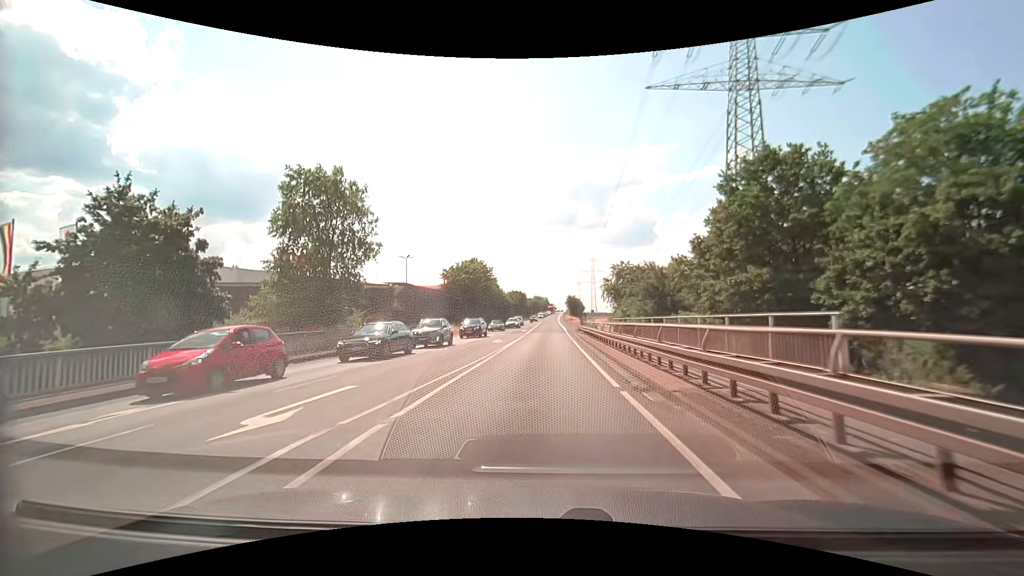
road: secondary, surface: asphalt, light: Day
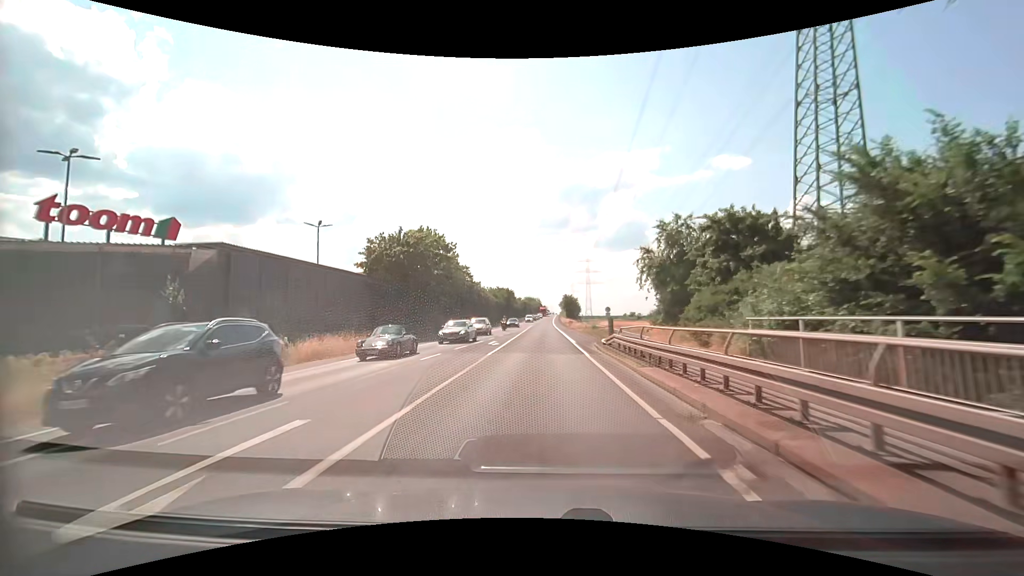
(0.0, +28.7) m; 0°
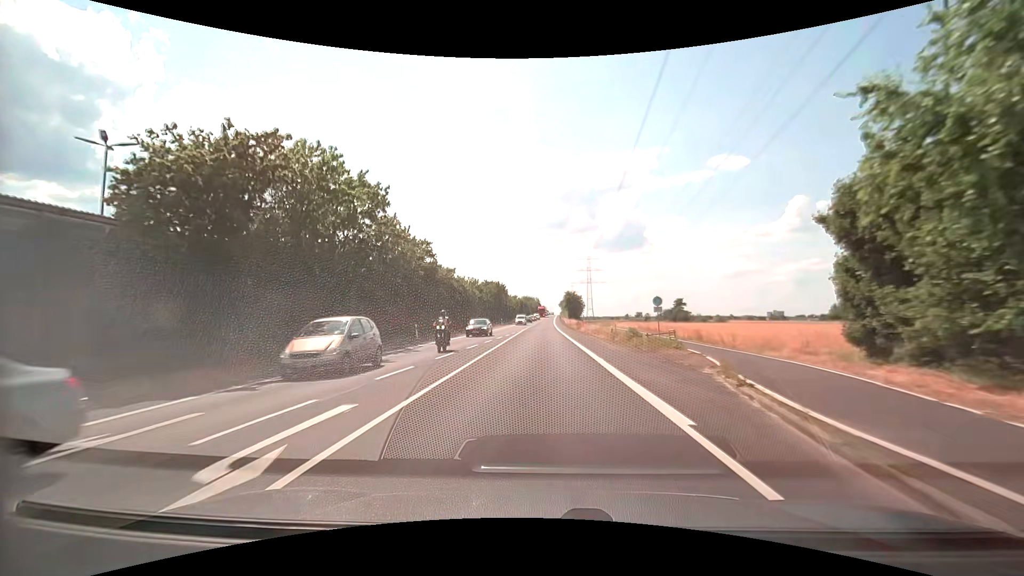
(0.0, +24.6) m; 0°
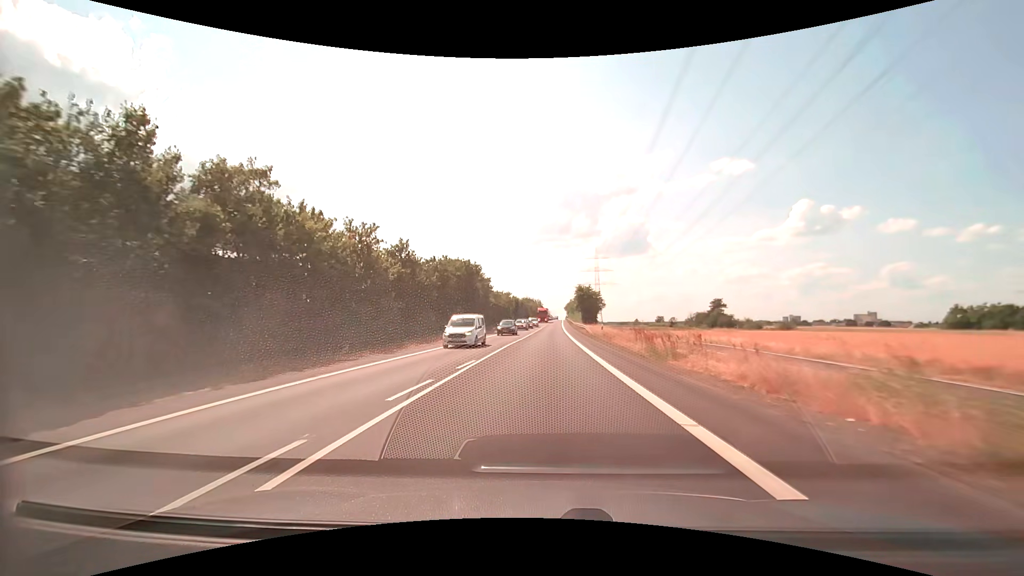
(+0.2, +45.3) m; 0°
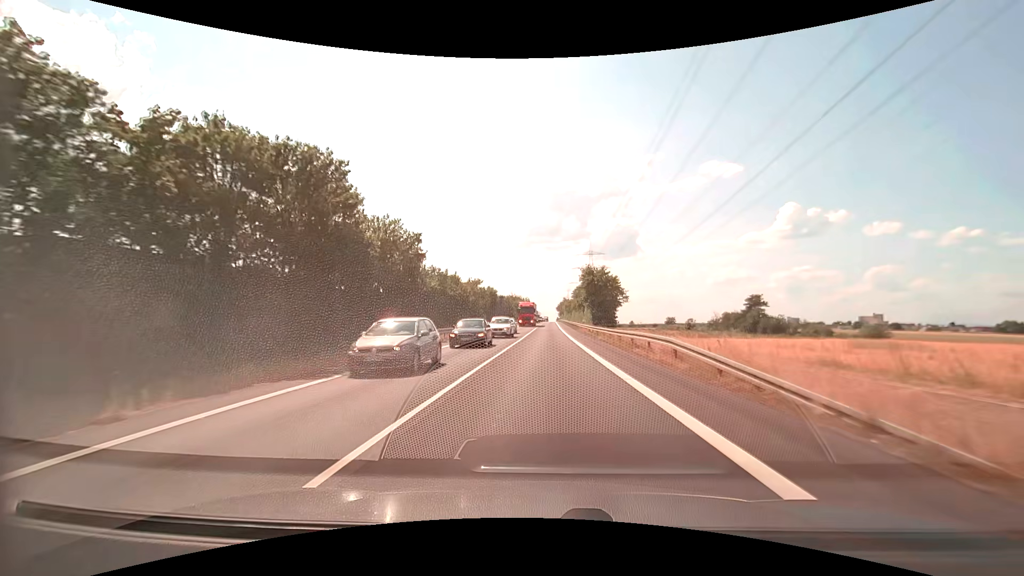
(+0.3, +40.9) m; +1°
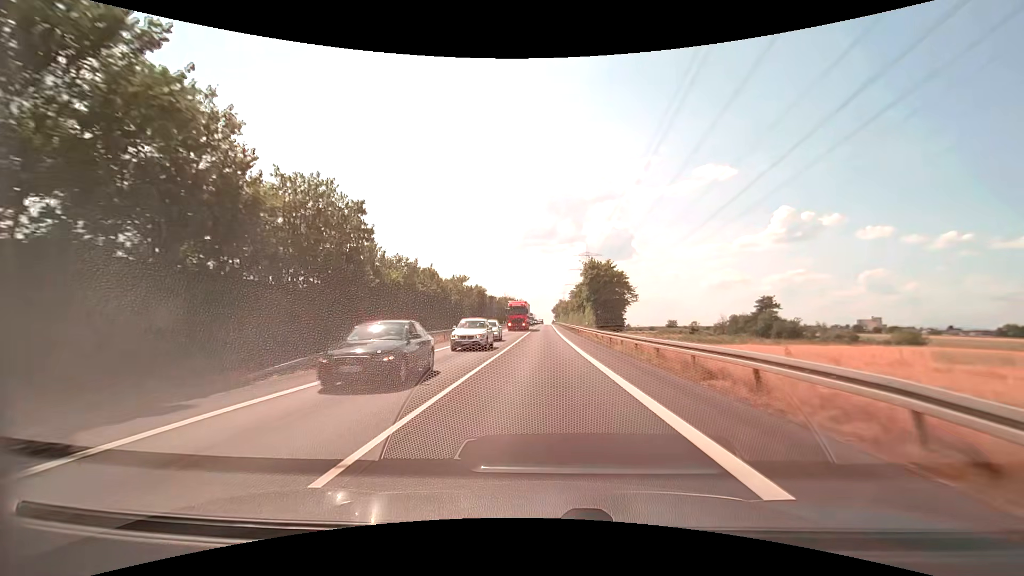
(+0.1, +10.6) m; +1°
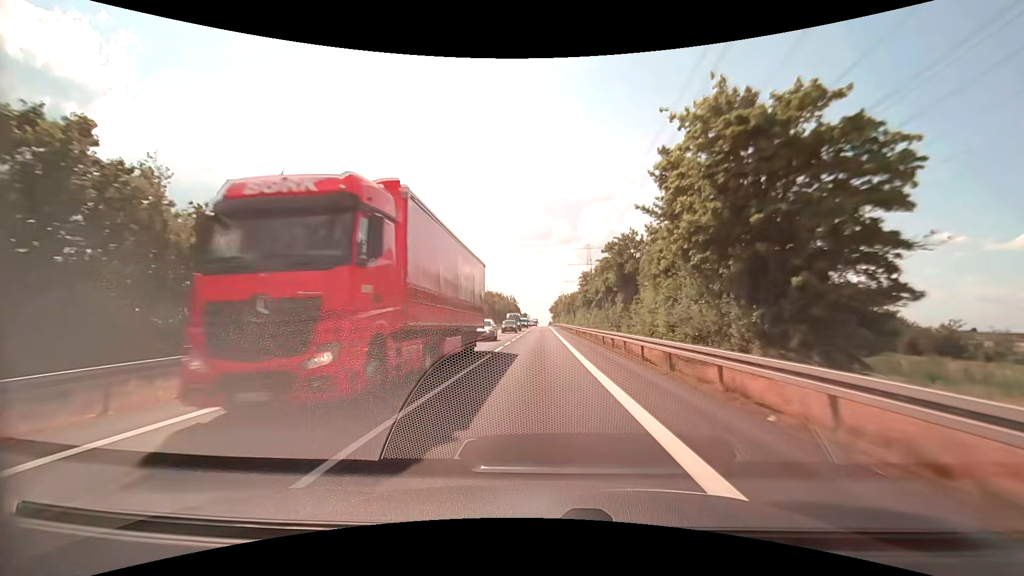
(+0.3, +43.5) m; +1°
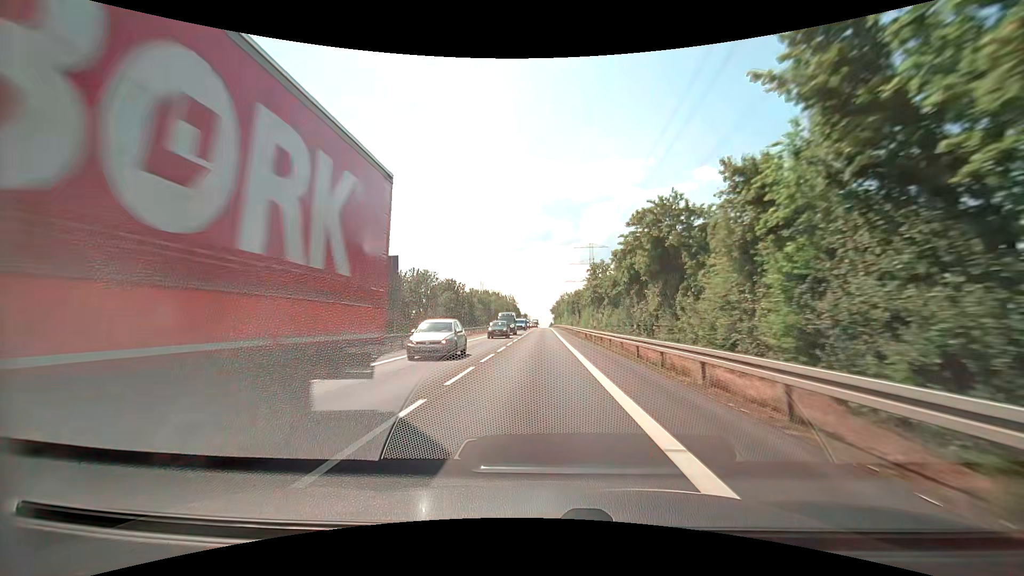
(0.0, +10.9) m; 0°
(0, +10) (0, +20) (0, +30) (0, +40) (0, +50) (0, +60) (0, +70) (0, +80) (0, +90) (0, +100) m
